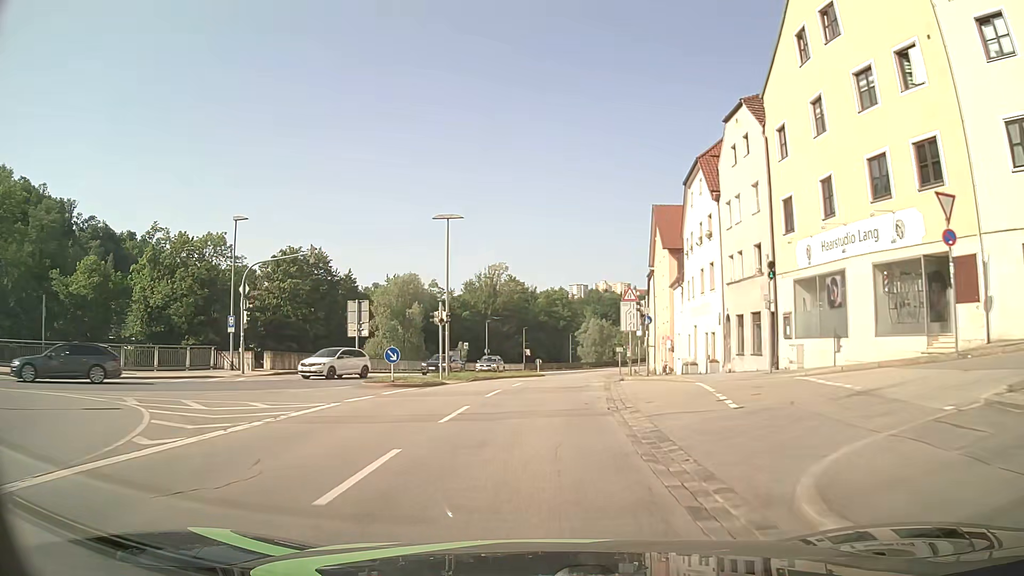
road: primary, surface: asphalt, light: Day
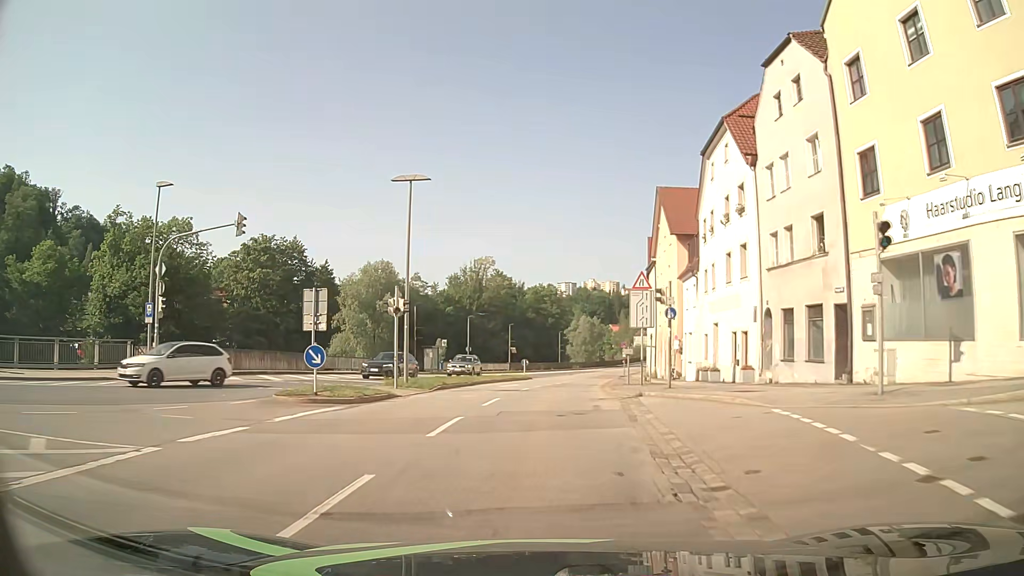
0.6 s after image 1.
(0.0, +7.6) m; +1°
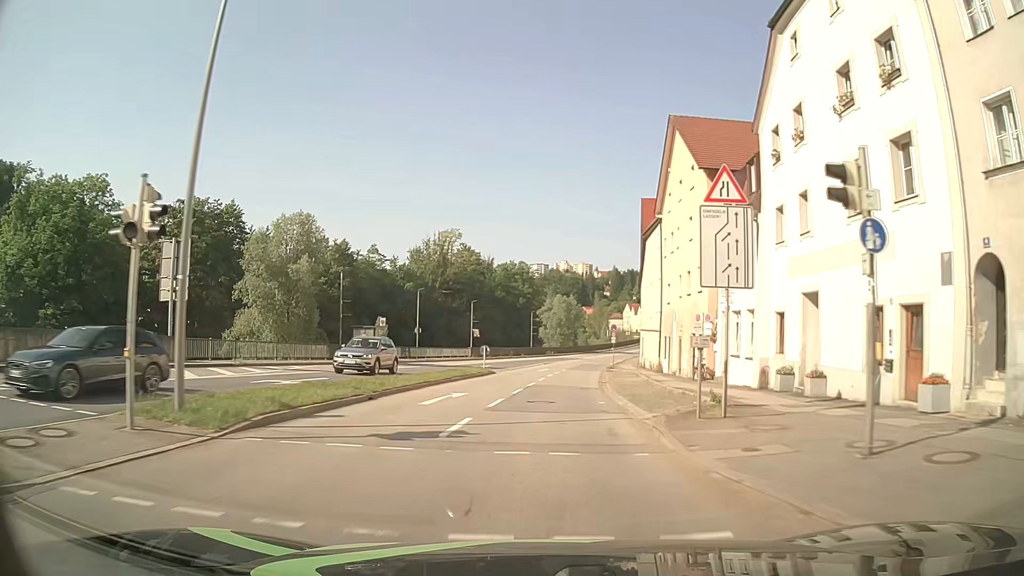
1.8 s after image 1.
(+0.4, +15.3) m; +2°
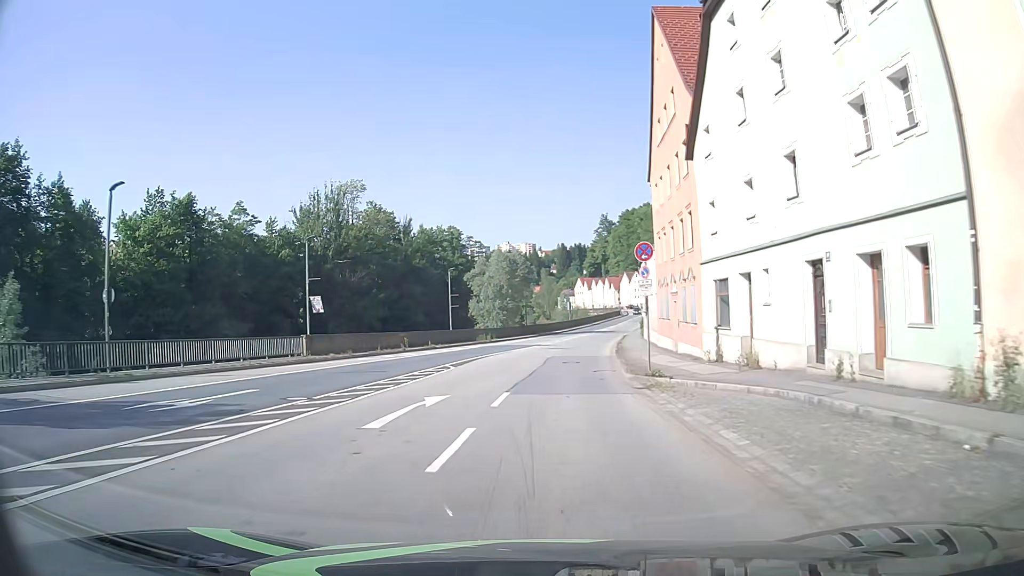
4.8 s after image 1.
(+2.4, +39.3) m; +5°
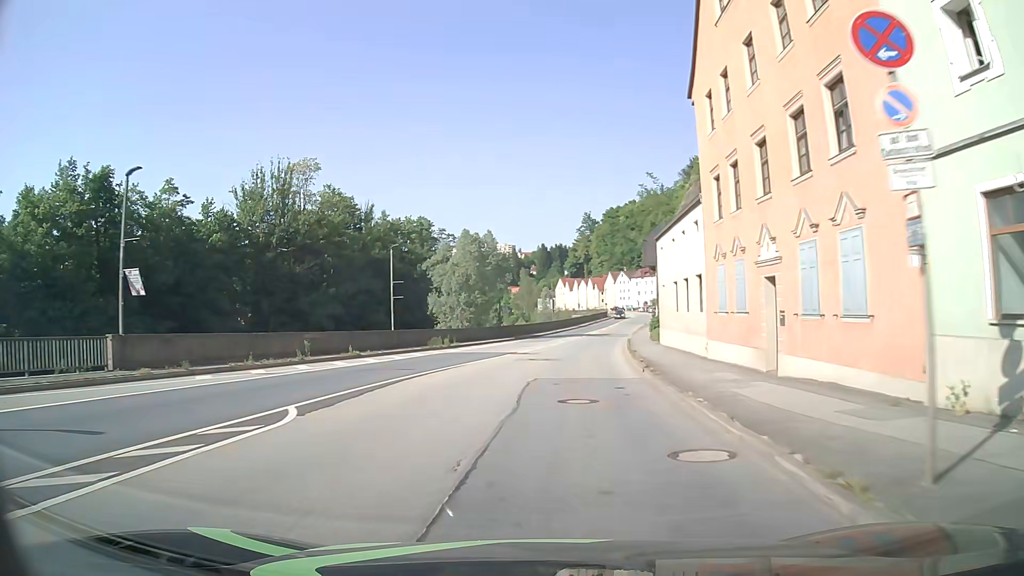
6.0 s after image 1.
(+0.4, +15.6) m; +2°
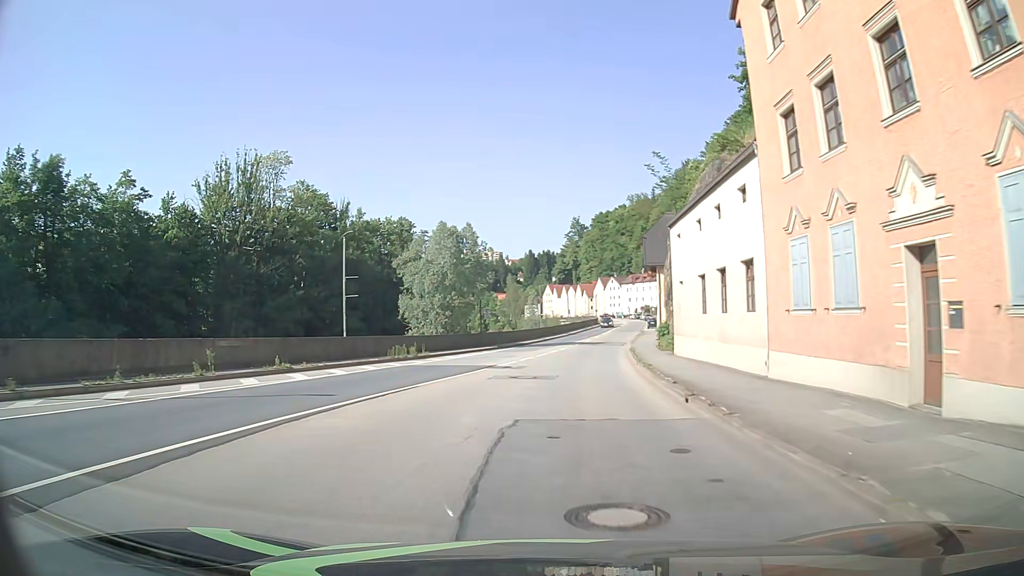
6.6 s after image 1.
(+0.1, +7.7) m; +1°
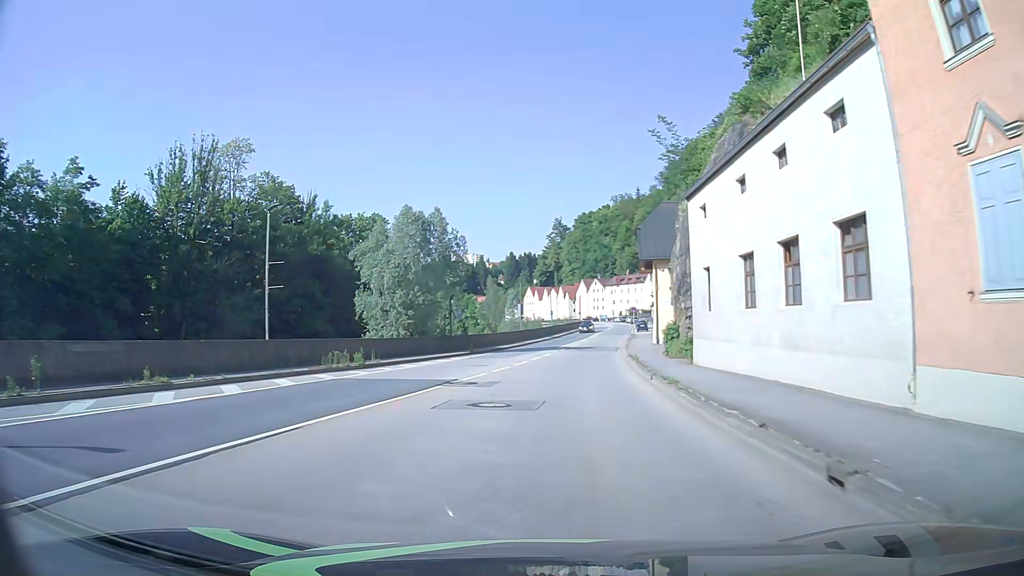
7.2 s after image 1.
(+0.1, +7.7) m; +2°
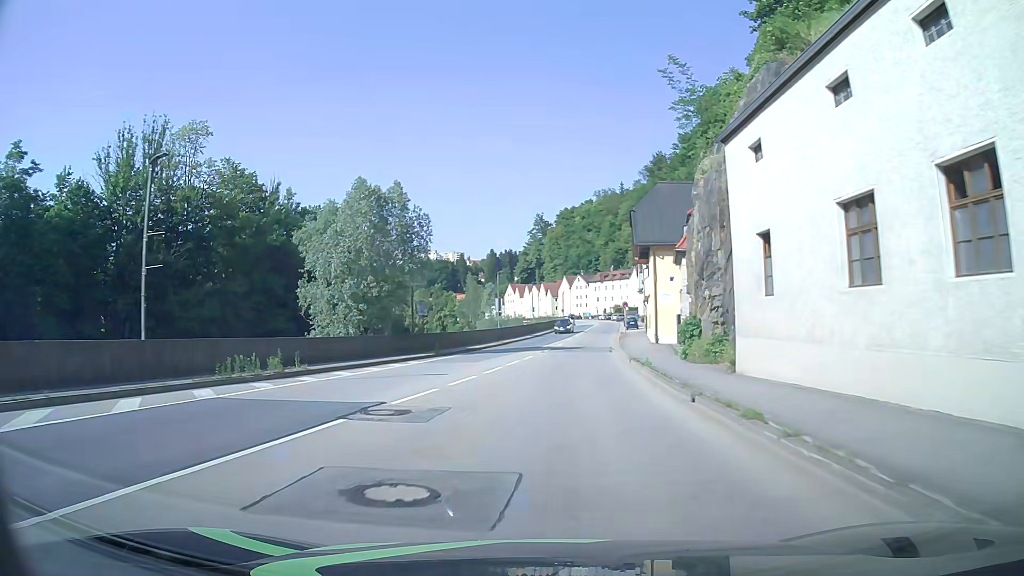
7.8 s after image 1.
(+0.1, +7.6) m; +1°
(0, +10) (+1, +20) (+2, +30) (+3, +40) (+4, +50) (+5, +60) (+7, +70) (+8, +80) (+9, +89) (+11, +99) m
